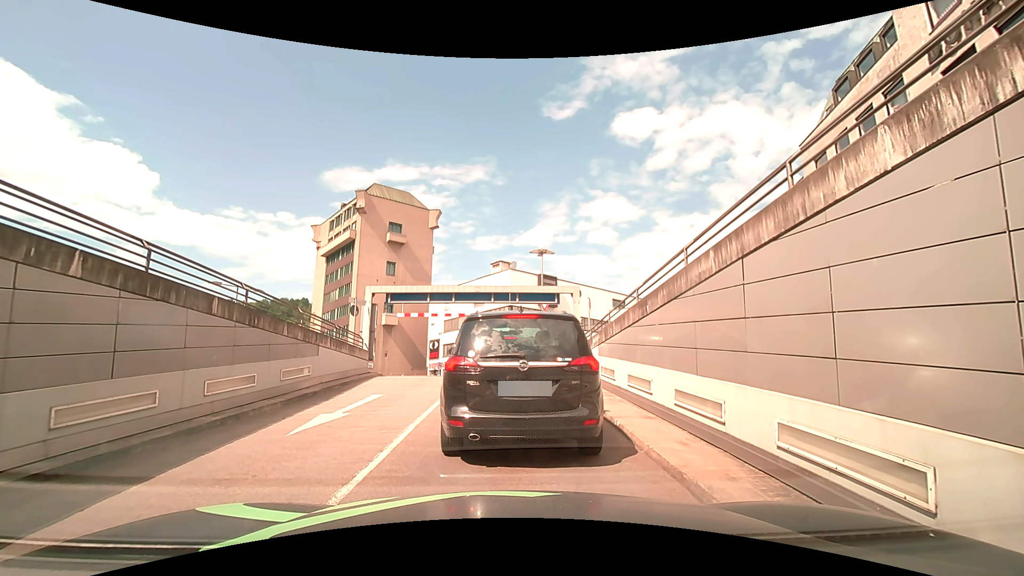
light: Day
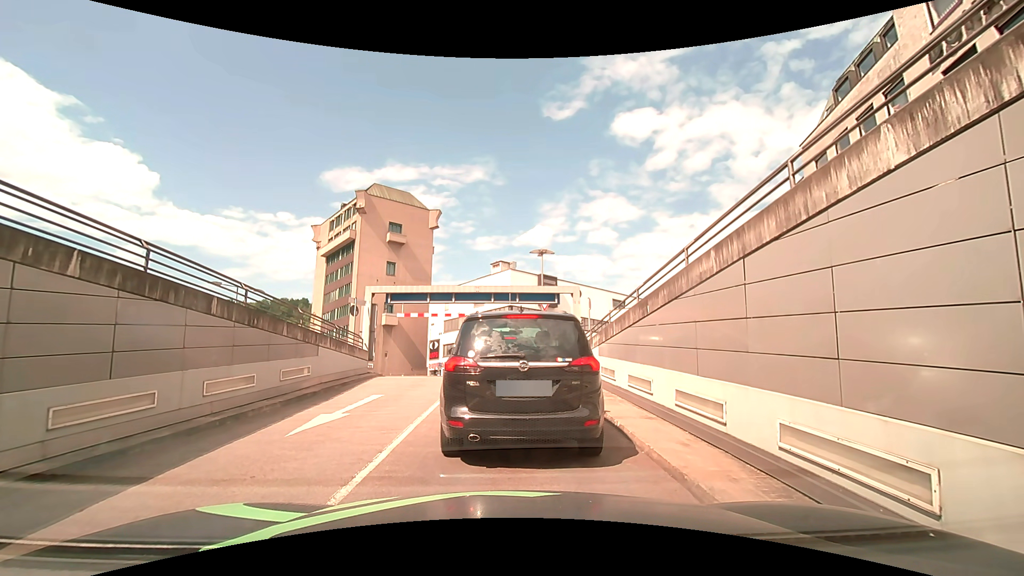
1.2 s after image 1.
(0.0, 0.0) m; 0°
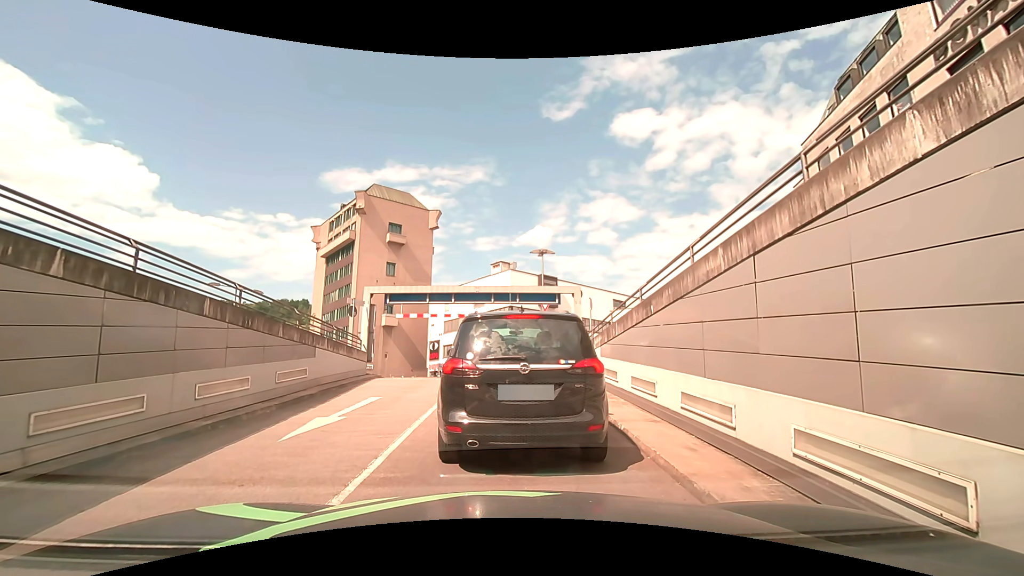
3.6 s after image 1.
(0.0, +0.2) m; 0°
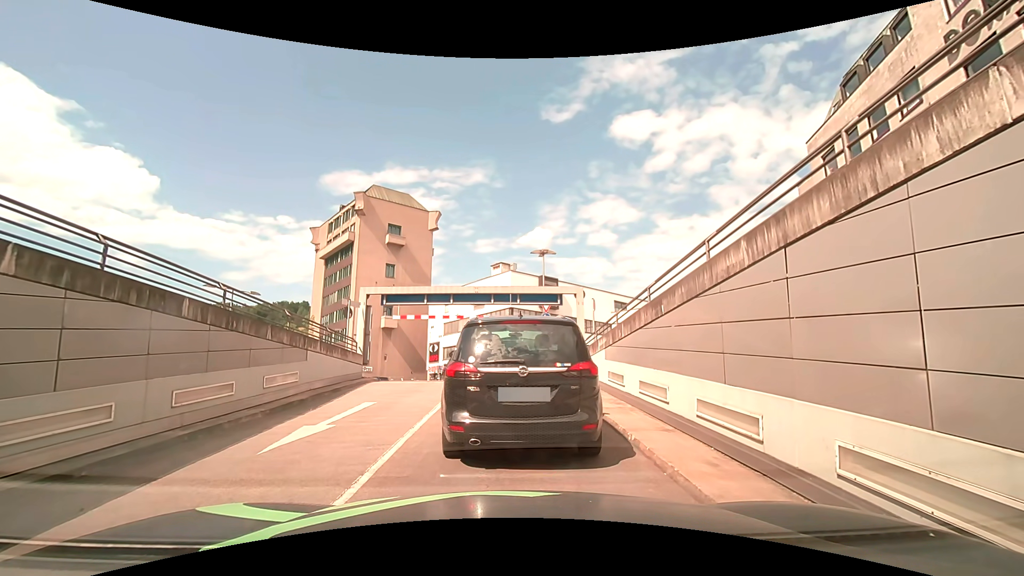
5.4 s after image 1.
(0.0, +0.6) m; 0°
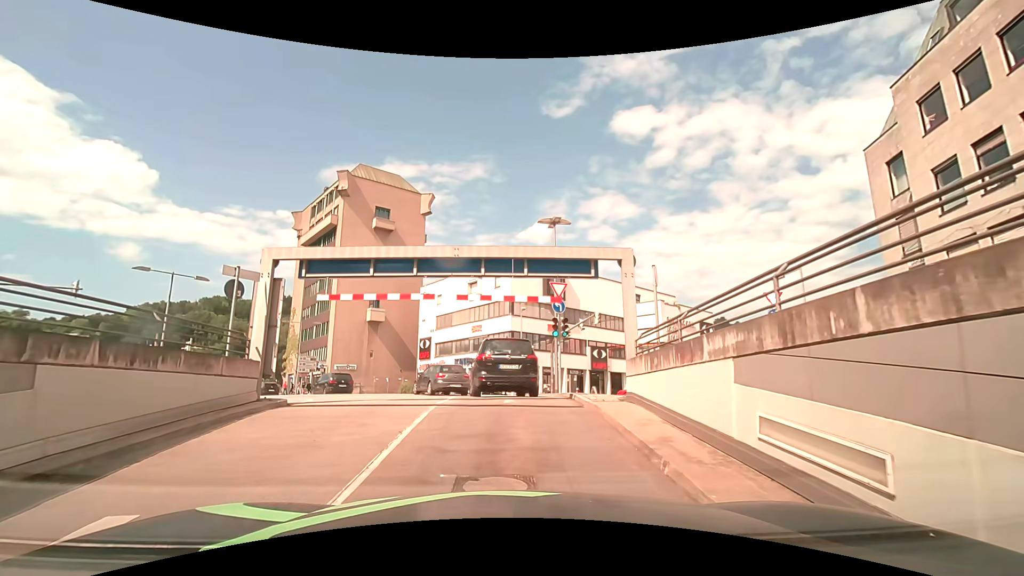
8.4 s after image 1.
(-0.3, +7.7) m; -2°
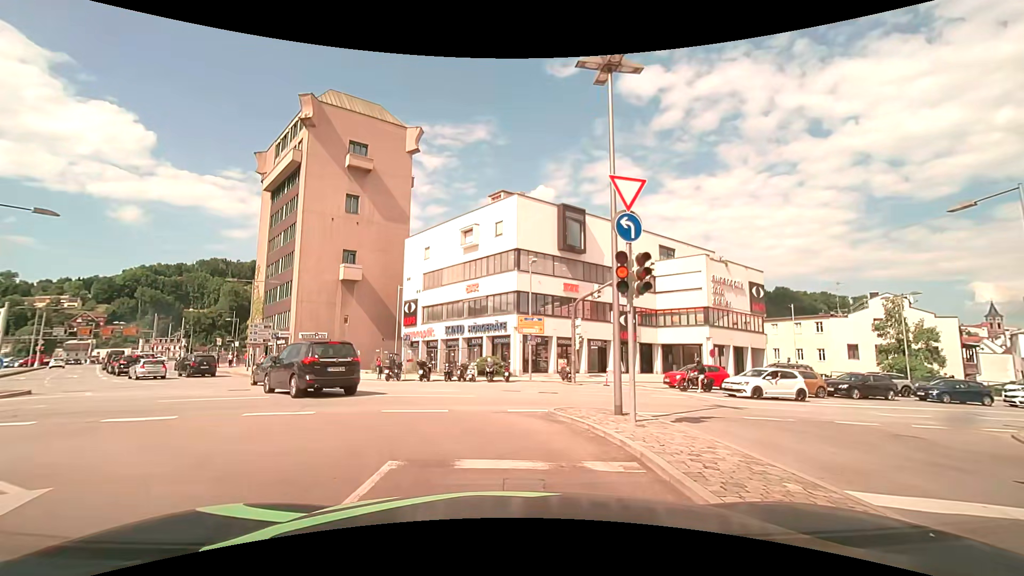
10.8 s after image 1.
(-0.2, +11.6) m; 0°
